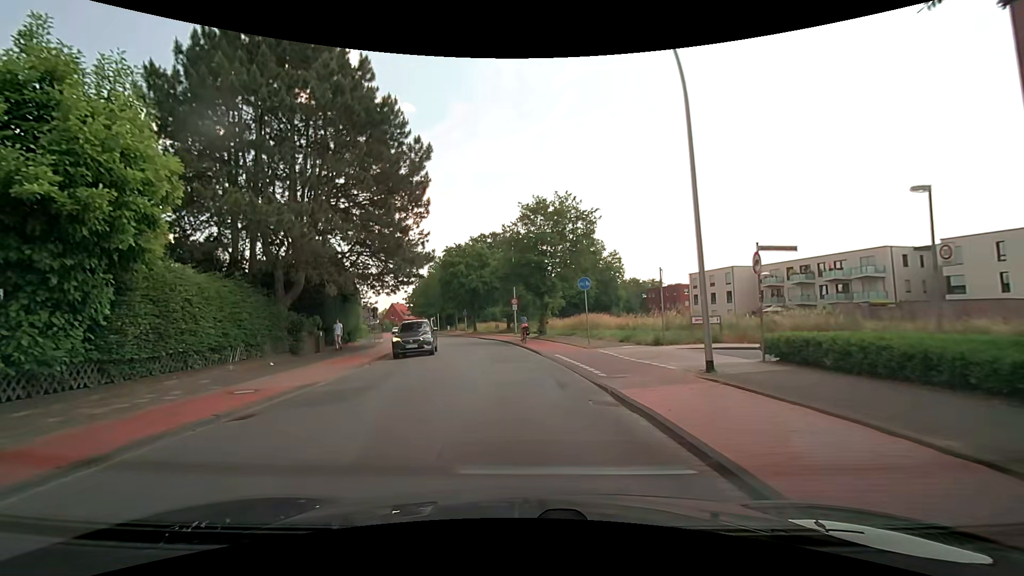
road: tertiary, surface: asphalt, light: Day
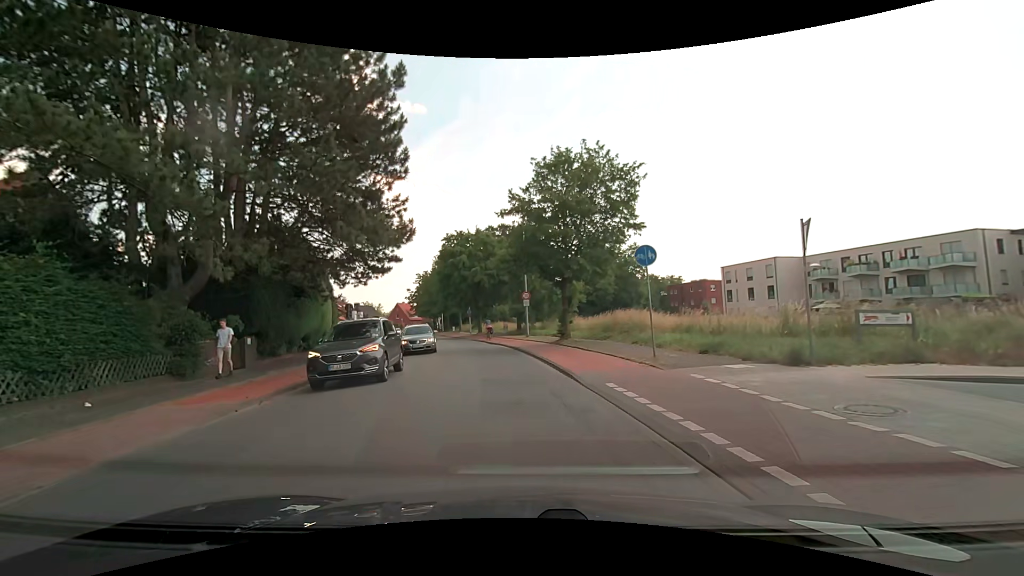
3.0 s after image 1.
(0.0, +9.3) m; 0°
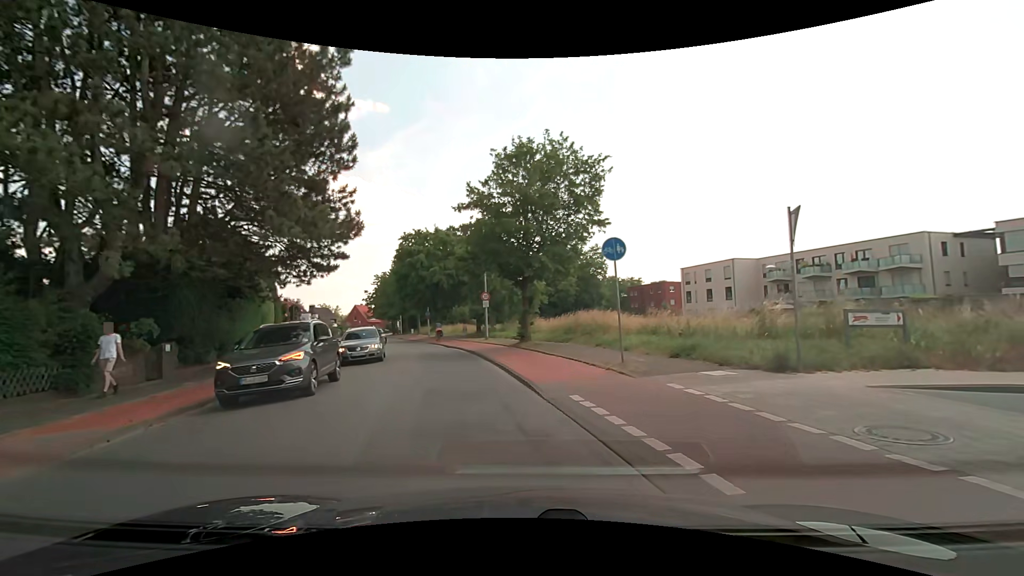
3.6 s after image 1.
(0.0, +1.6) m; +4°
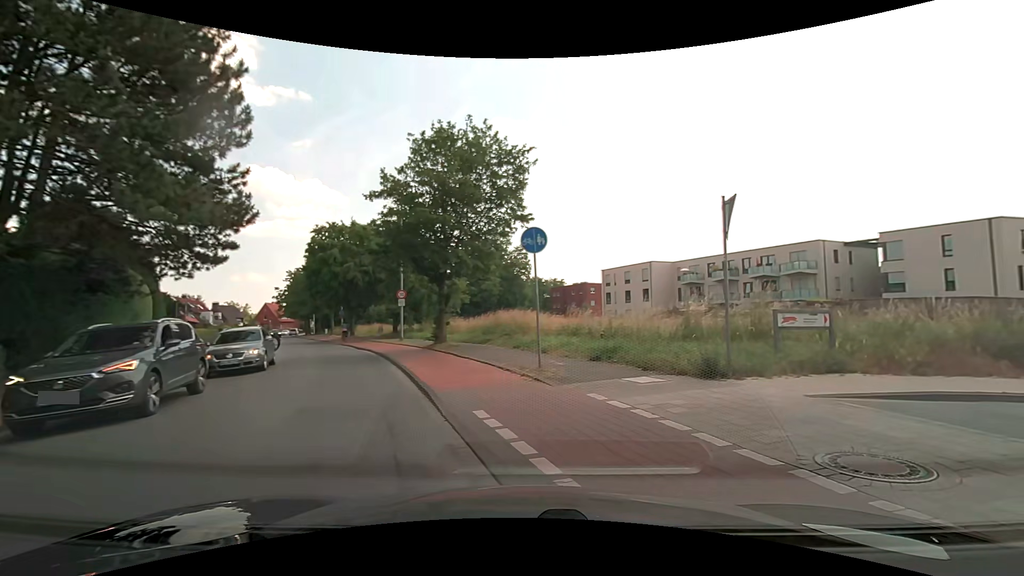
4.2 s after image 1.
(+0.1, +1.6) m; +7°
